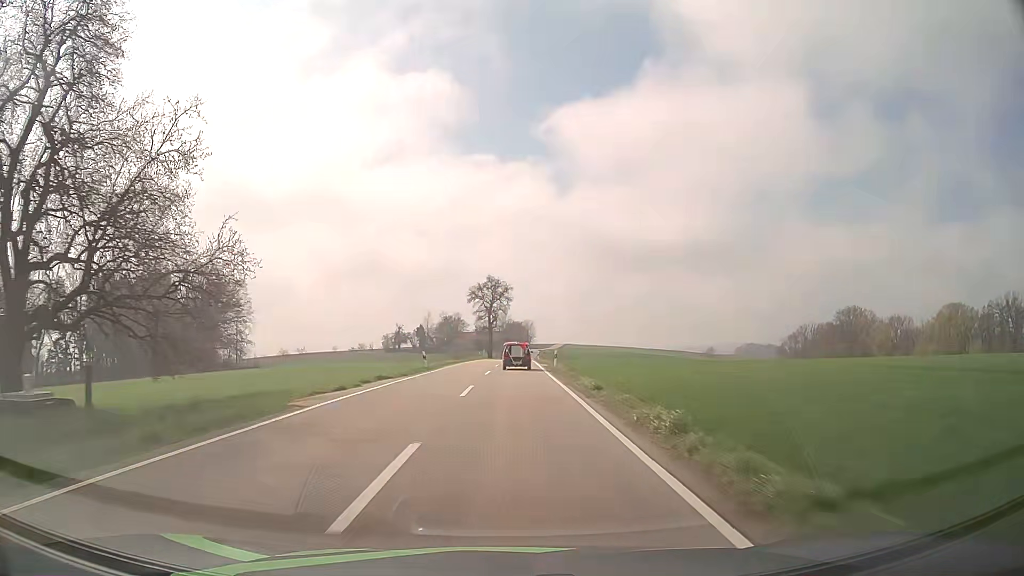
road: tertiary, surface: asphalt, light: Day
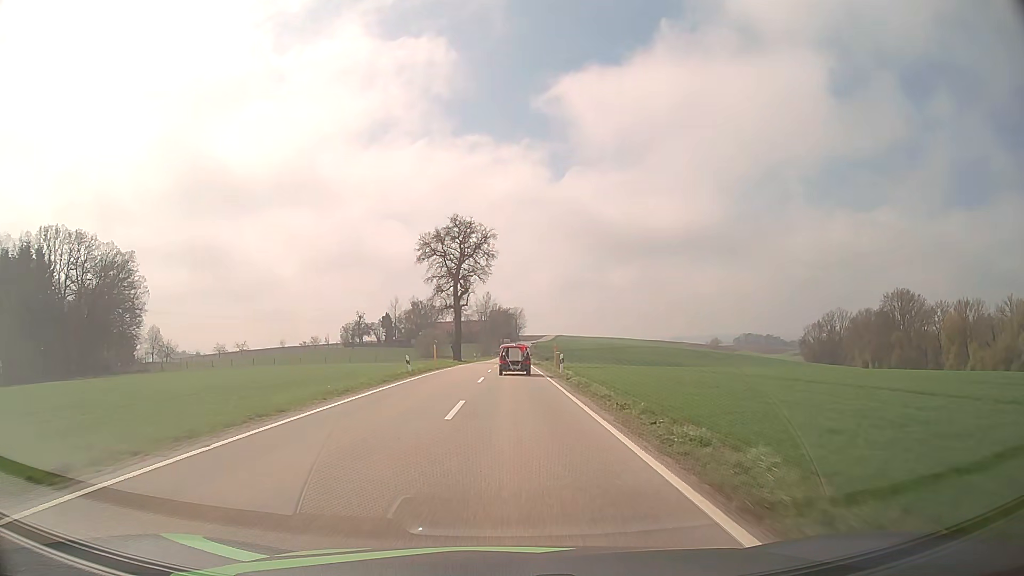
(+0.7, +54.2) m; +1°
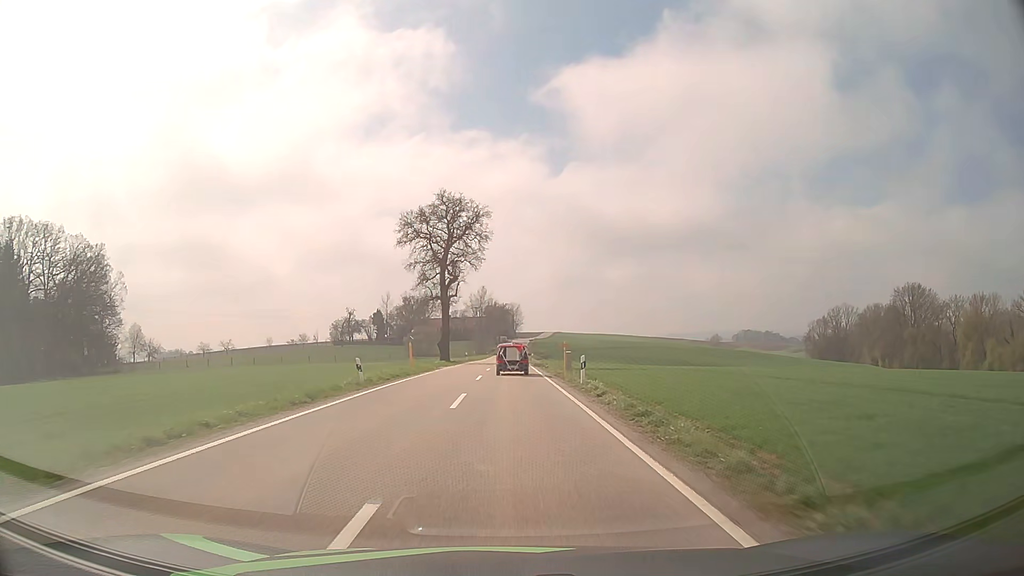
(0.0, +10.6) m; 0°
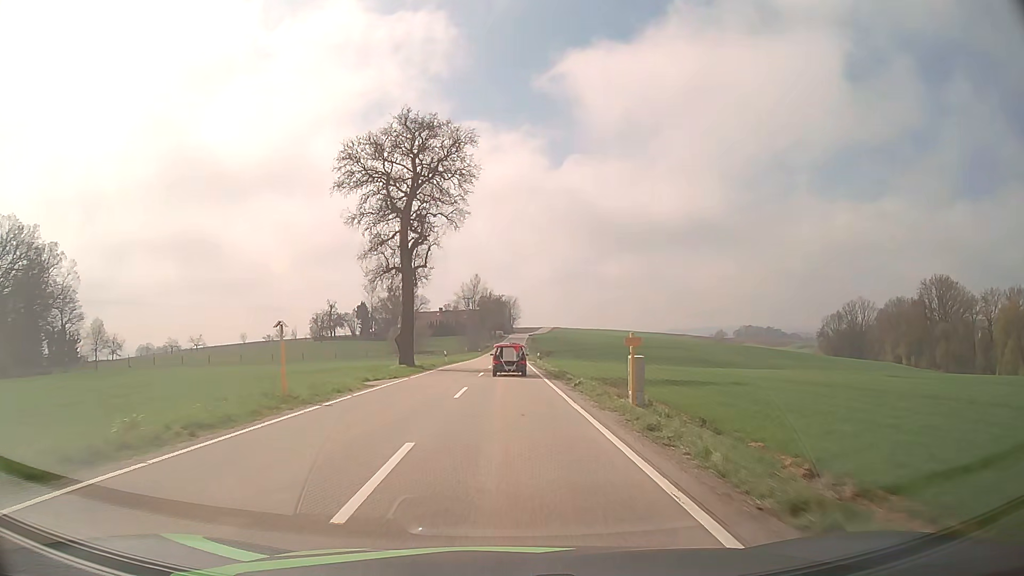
(+0.1, +21.2) m; 0°
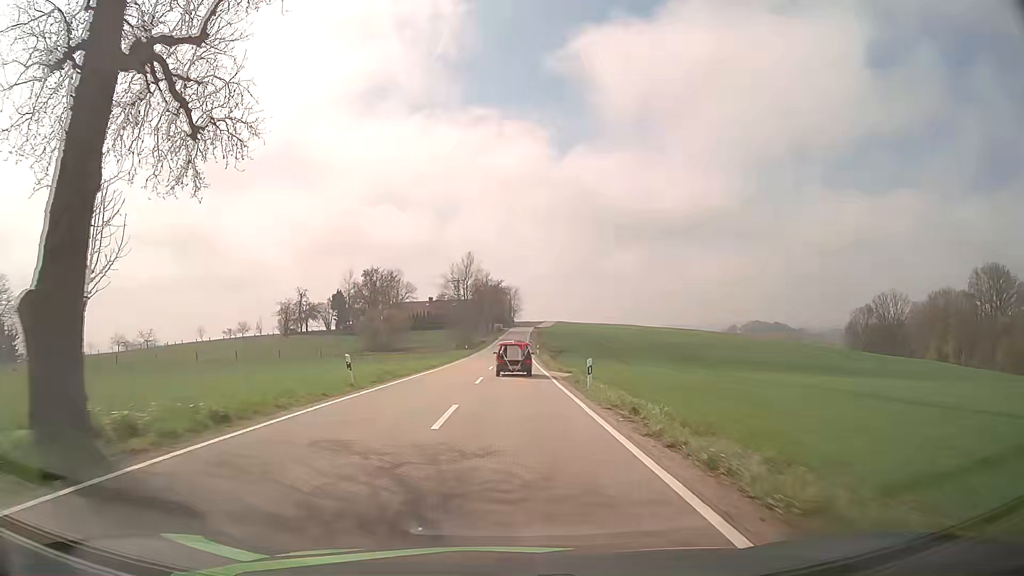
(-0.1, +31.9) m; 0°
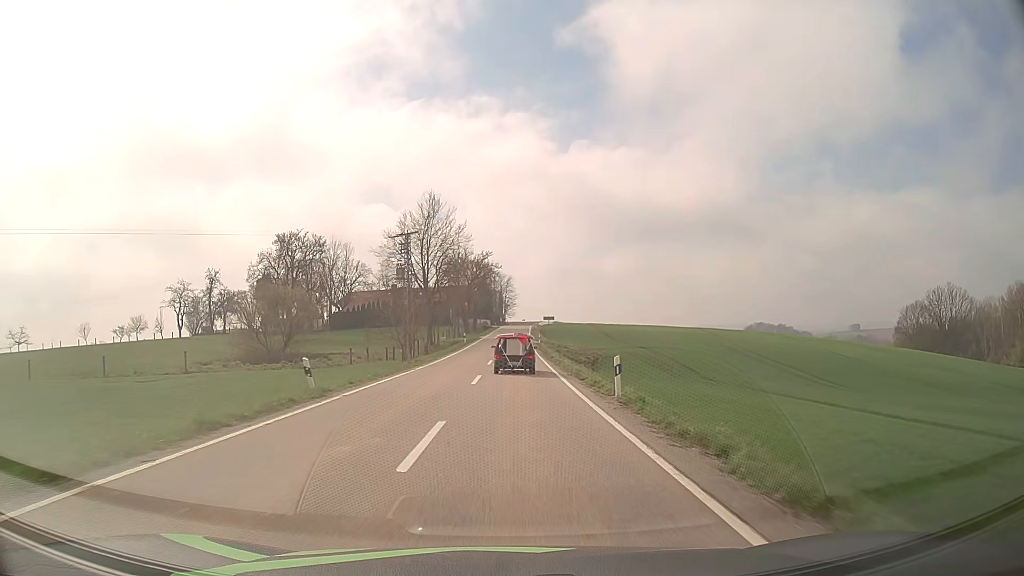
(+0.3, +53.4) m; +1°
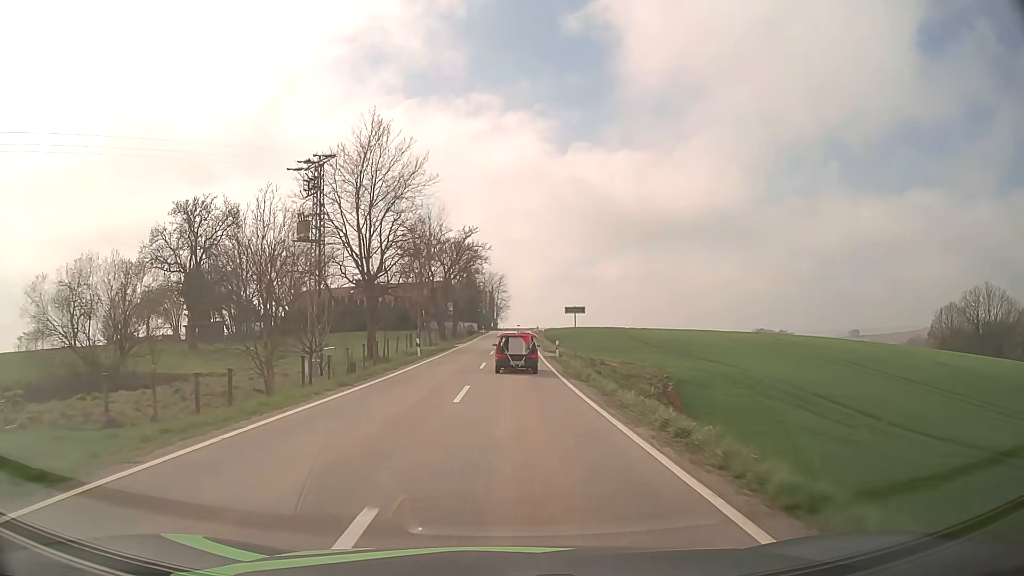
(+0.2, +30.4) m; +1°
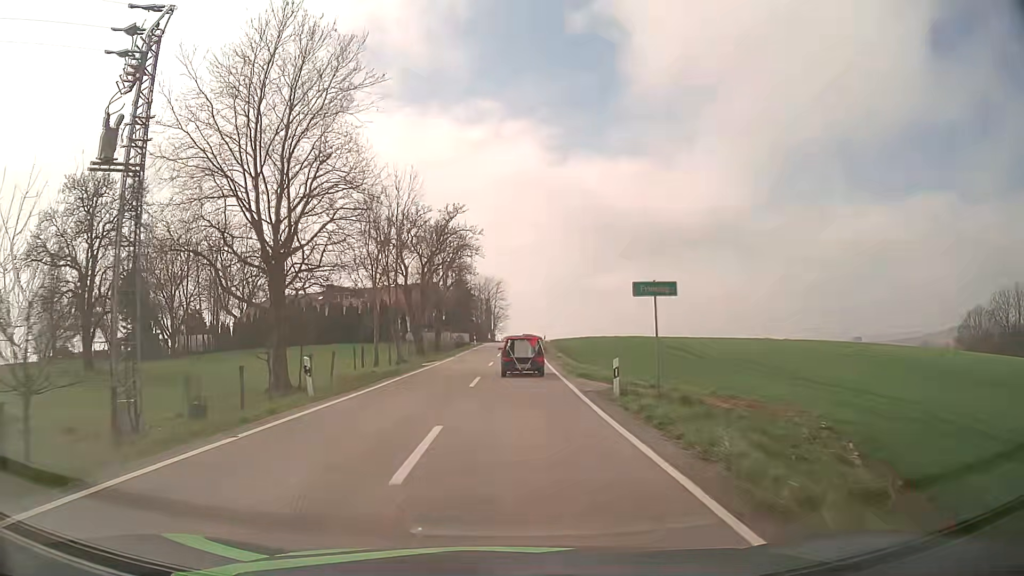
(+0.1, +19.7) m; 0°
(0, +10) (0, +20) (0, +30) (0, +40) (+1, +50) (+1, +60) (+1, +70) (+2, +80) (+2, +90) (+2, +100) m
